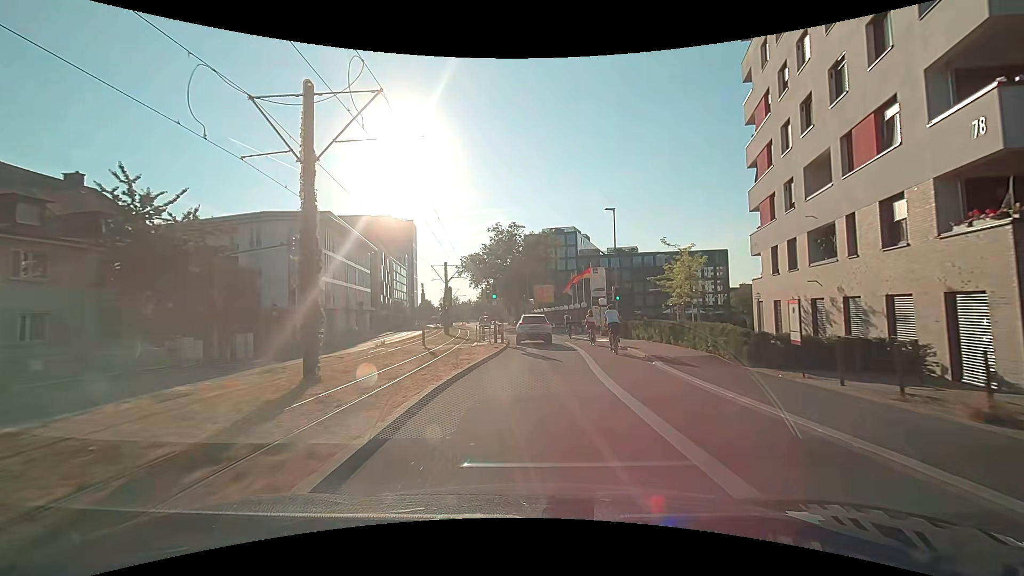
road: secondary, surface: asphalt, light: Day
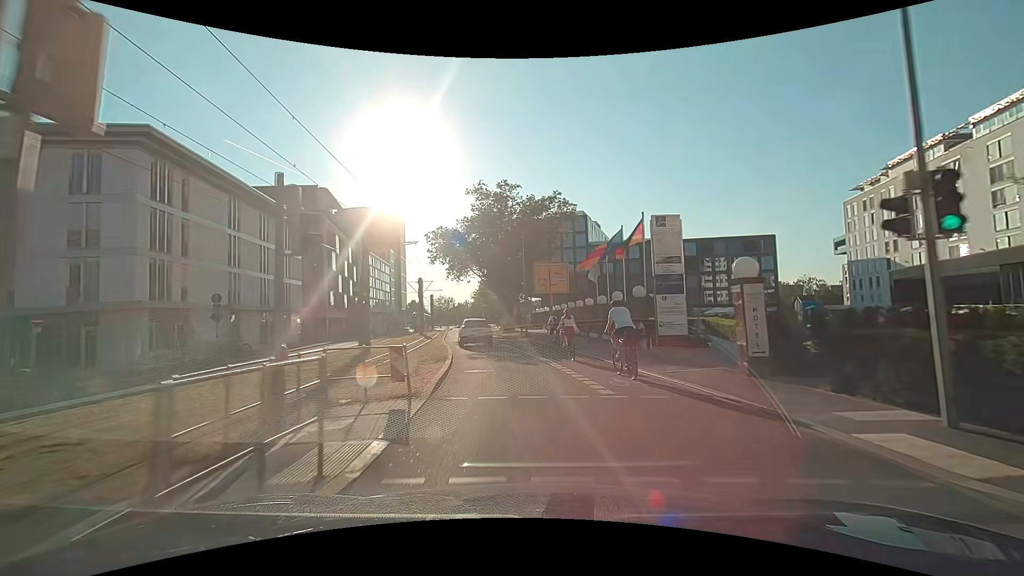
(+0.3, +24.6) m; 0°
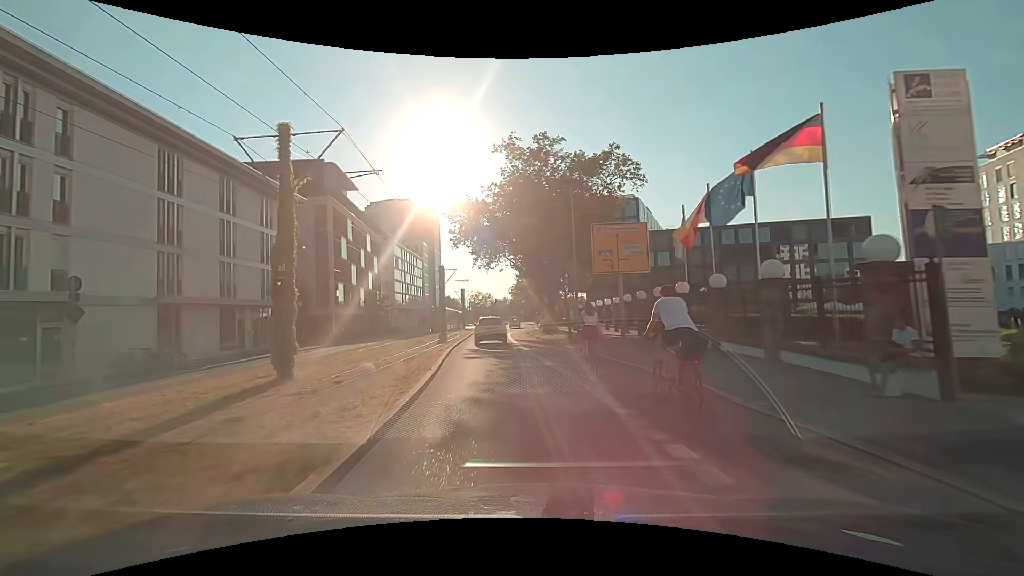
(-0.5, +12.6) m; -4°
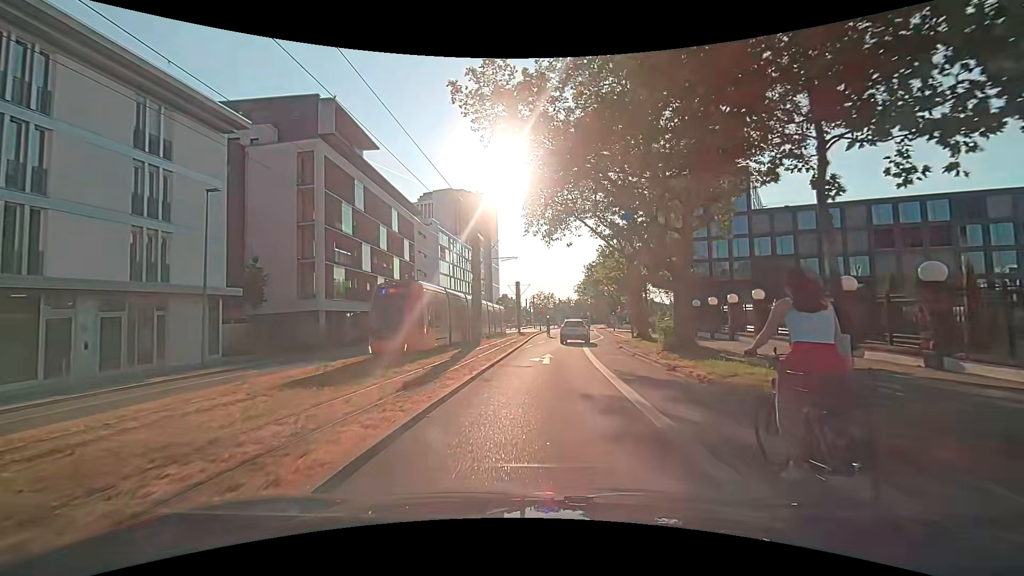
(-1.4, +20.0) m; -7°
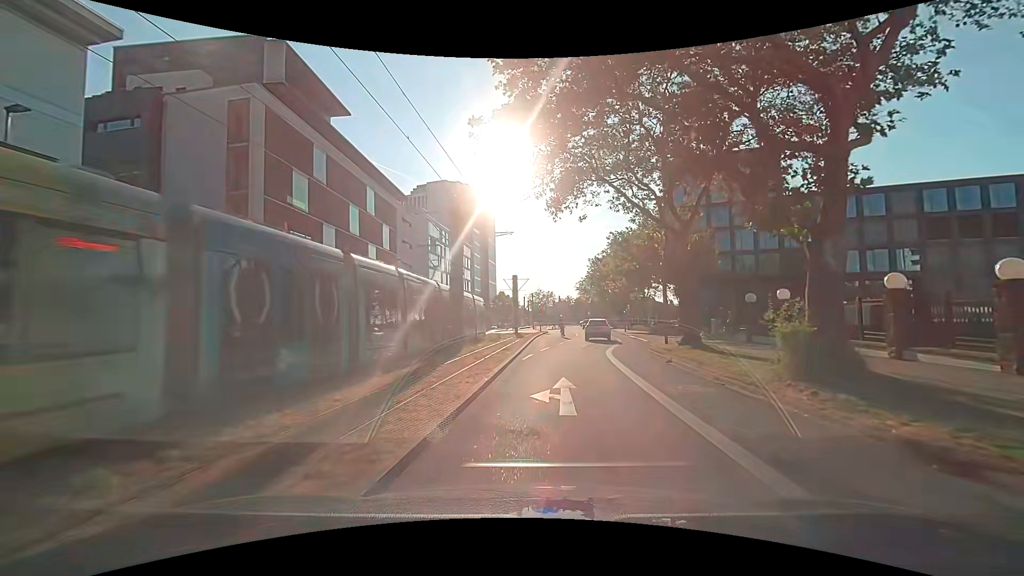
(-0.2, +9.4) m; 0°
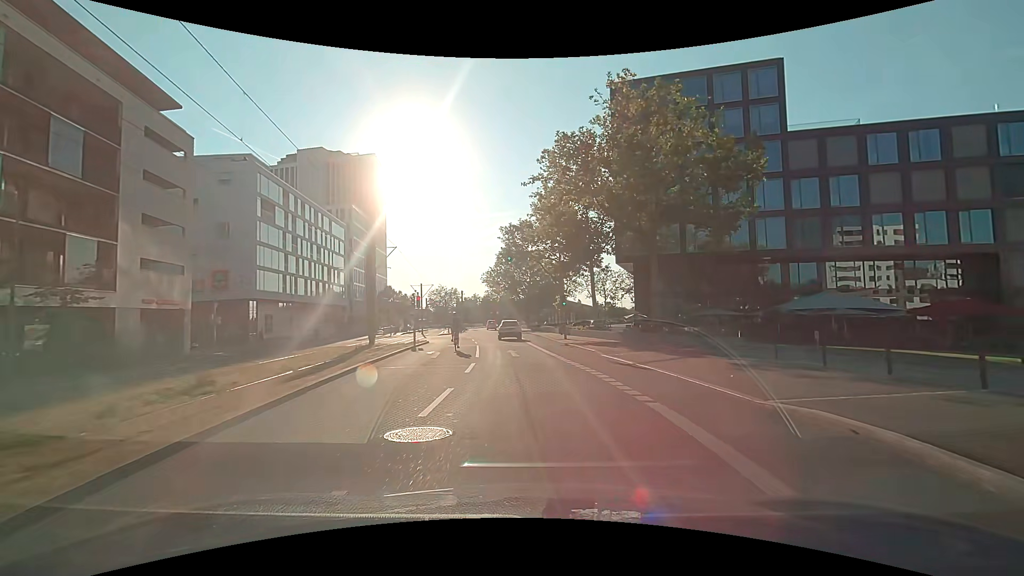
(+2.5, +28.3) m; +11°
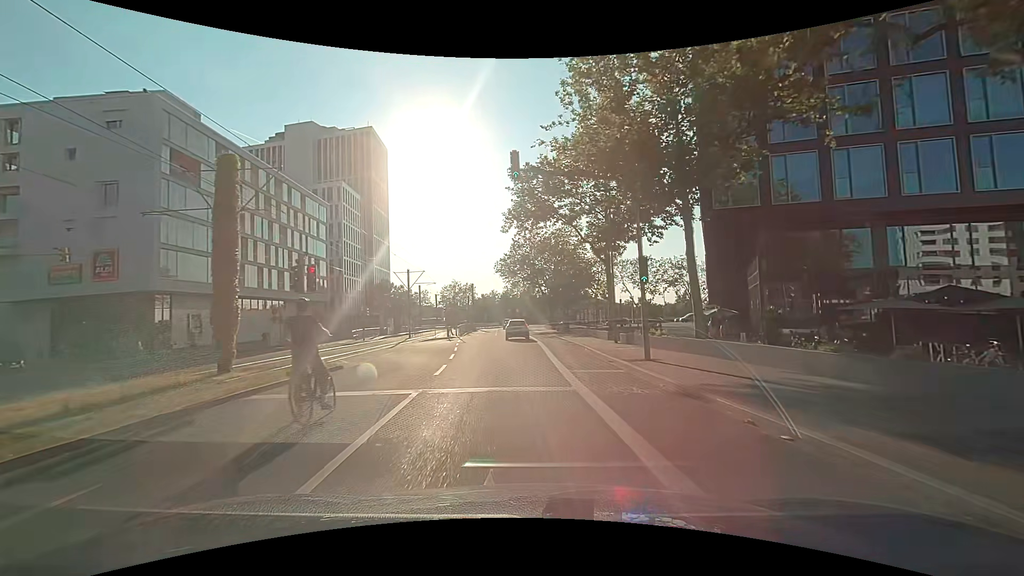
(-0.3, +19.6) m; -2°
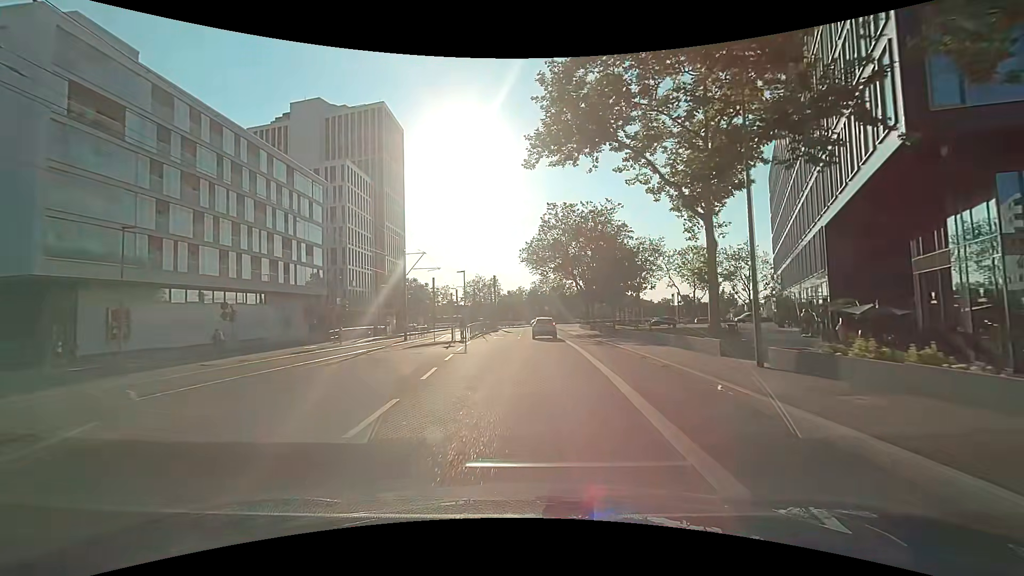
(-0.5, +13.4) m; -3°
(0, +10) (-1, +20) (-1, +30) (-2, +40) (-2, +50) (-3, +60) (-3, +70) (-3, +80) (-2, +90) (+1, +99) m
